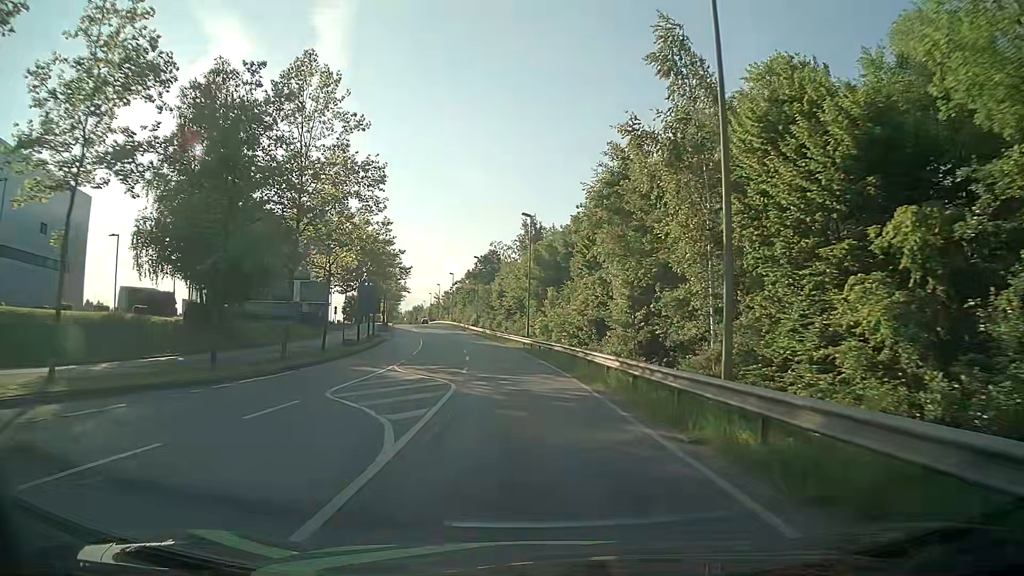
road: secondary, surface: asphalt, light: Day
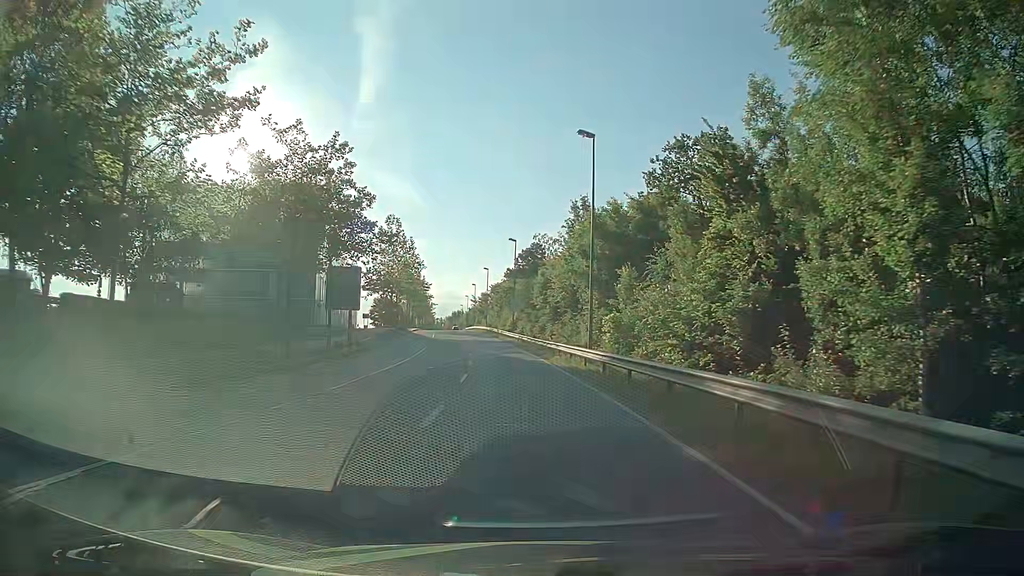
(-0.8, +22.6) m; -4°
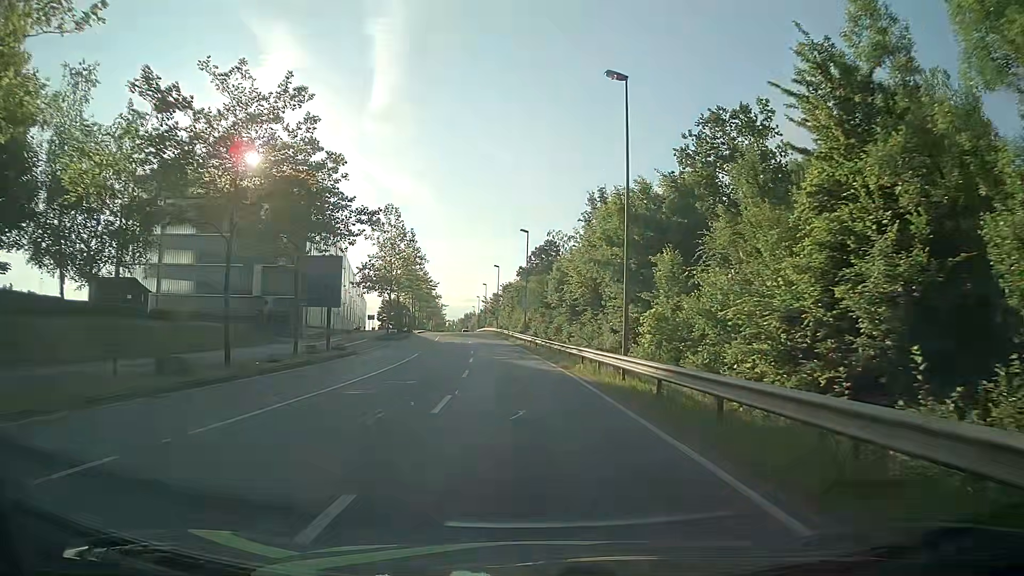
(-0.1, +7.2) m; -1°
(0, +10) (0, +20) (-1, +30) (-2, +40) (-3, +50) (-4, +60) (-5, +70) (-7, +80) (-8, +90) (-9, +100) m
